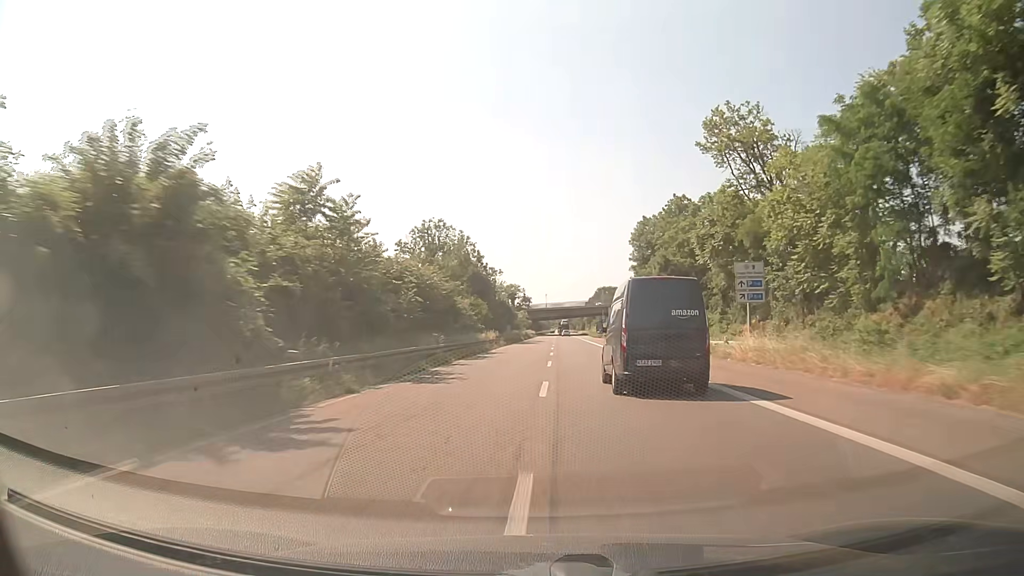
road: trunk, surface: asphalt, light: Day
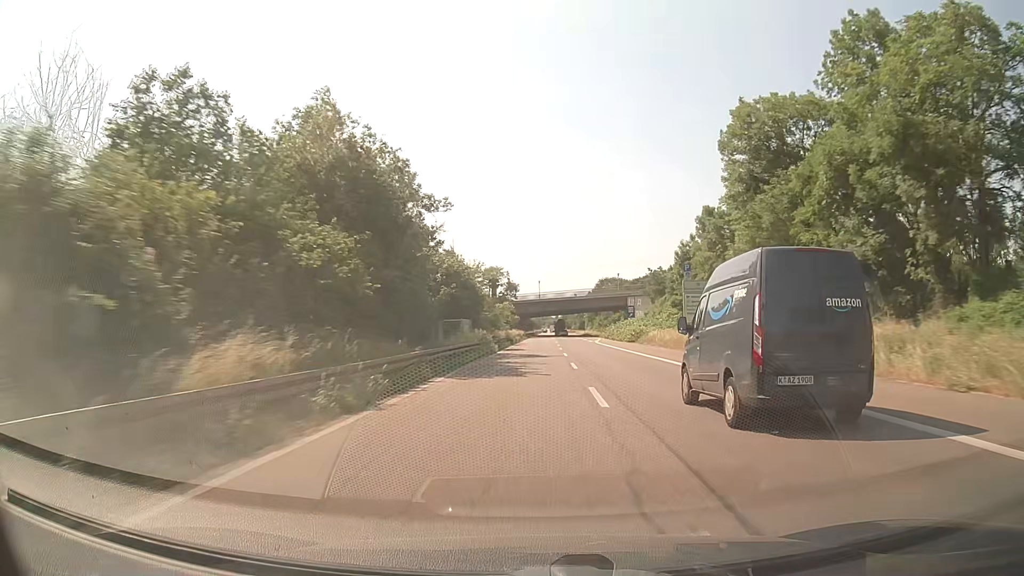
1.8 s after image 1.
(+0.2, +47.7) m; +1°
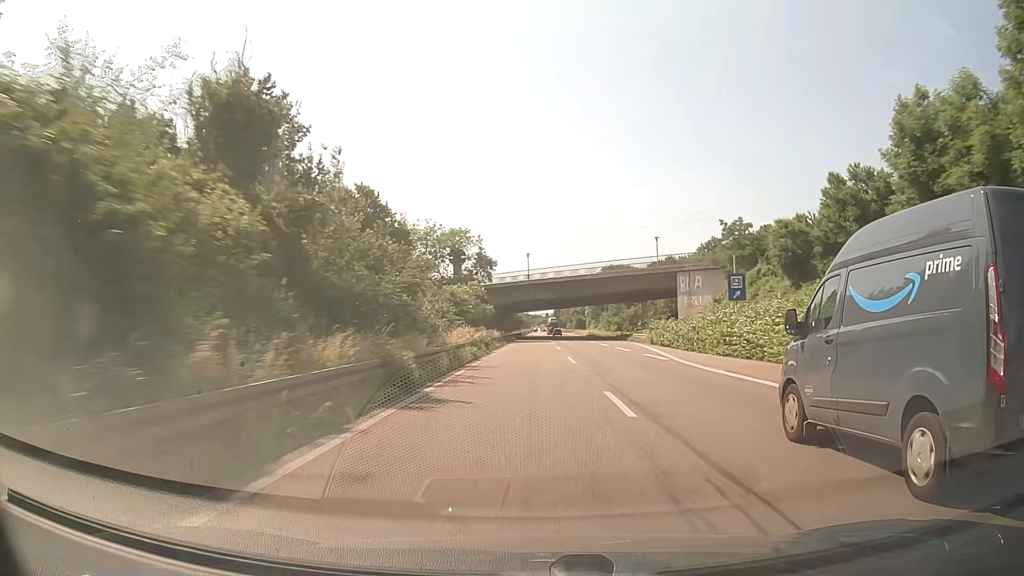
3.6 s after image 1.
(+0.3, +47.4) m; +1°
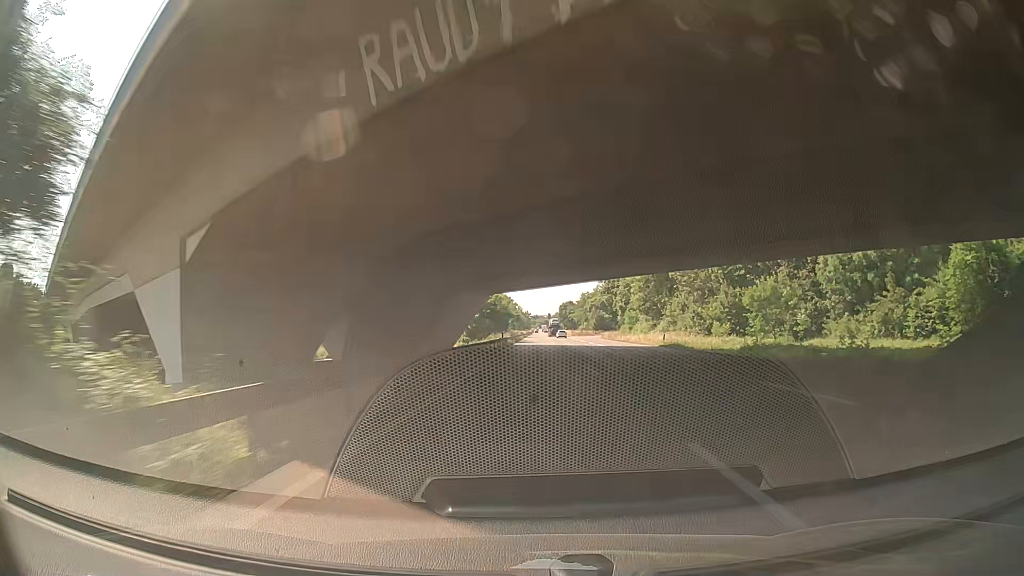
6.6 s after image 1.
(+0.1, +77.8) m; 0°
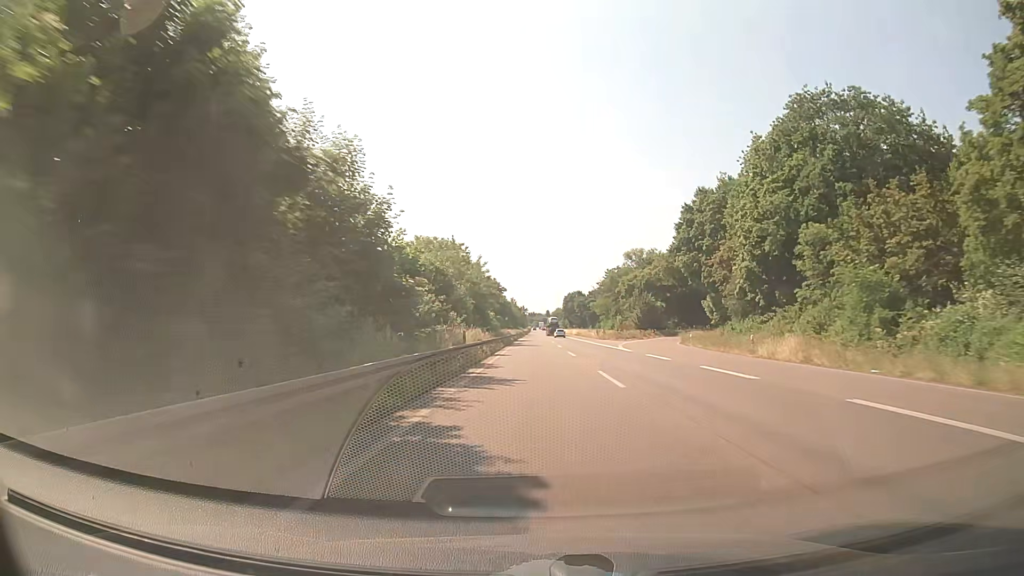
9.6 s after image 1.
(+0.4, +77.3) m; 0°
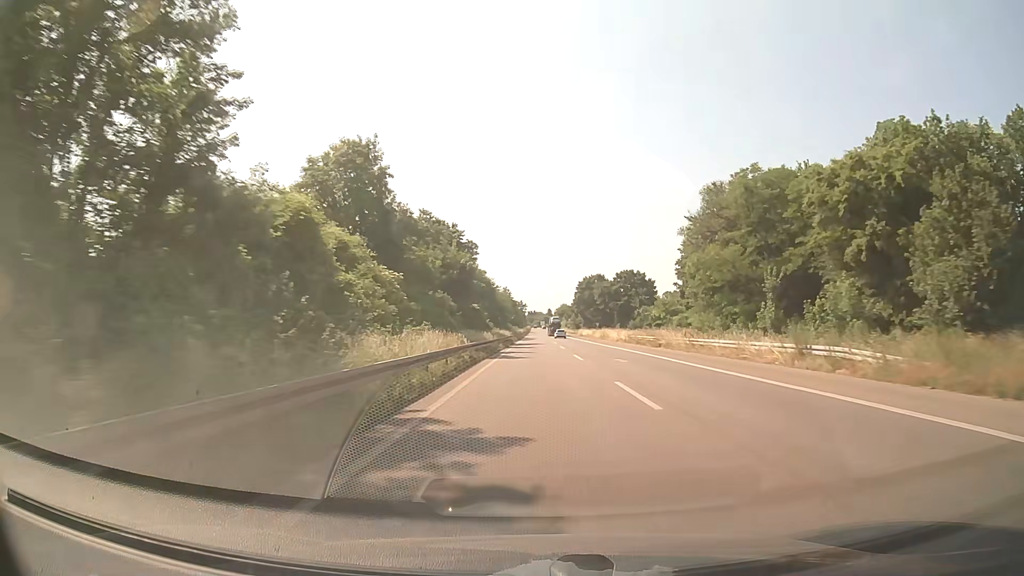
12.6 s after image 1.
(-0.2, +77.8) m; 0°
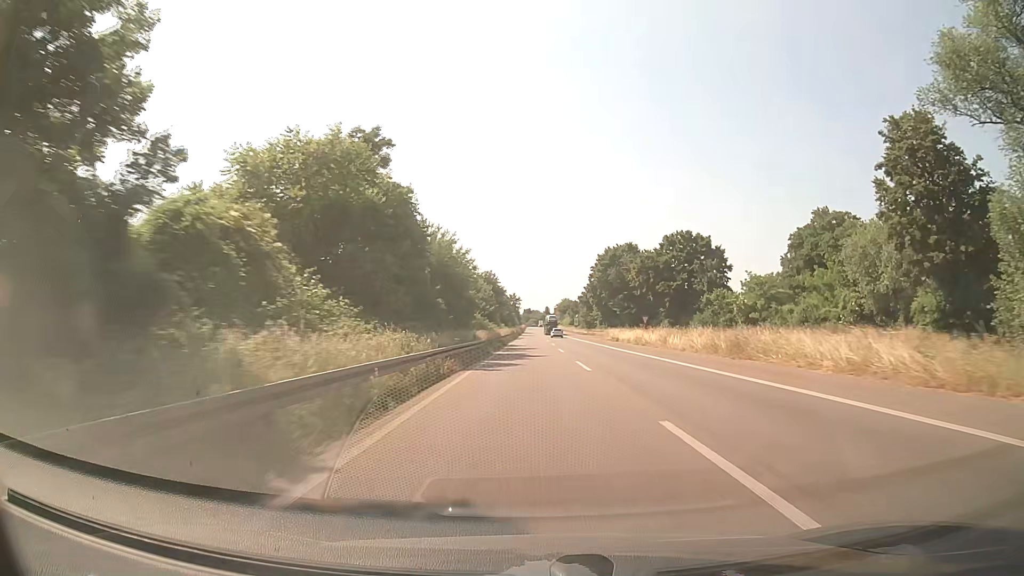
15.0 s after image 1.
(-0.2, +62.7) m; 0°
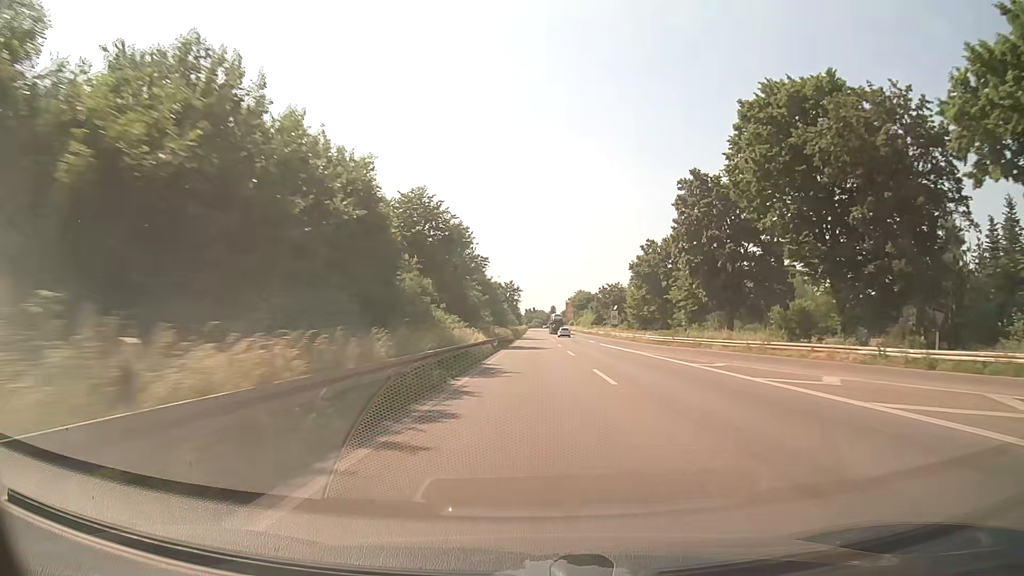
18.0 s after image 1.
(-0.1, +79.0) m; 0°
(0, +10) (0, +20) (0, +30) (0, +40) (0, +50) (0, +60) (0, +70) (0, +80) (0, +90) (0, +100) m
